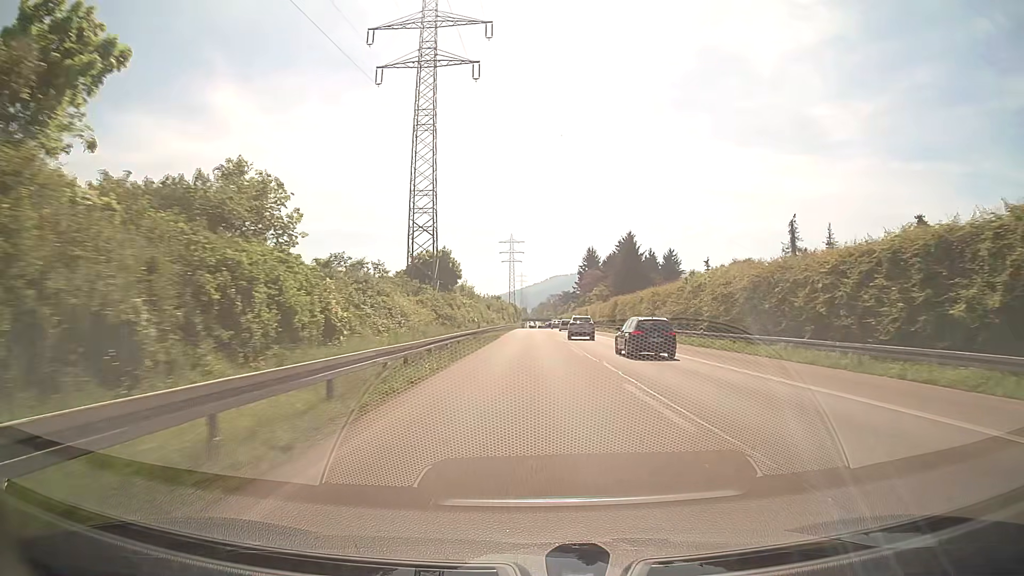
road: trunk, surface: asphalt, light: Day
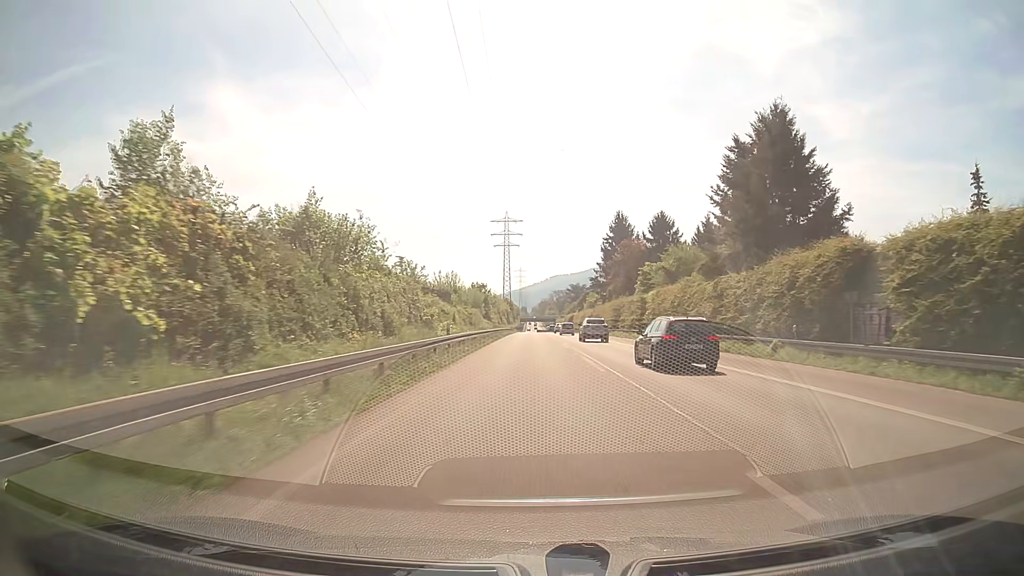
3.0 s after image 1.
(-0.1, +62.5) m; 0°
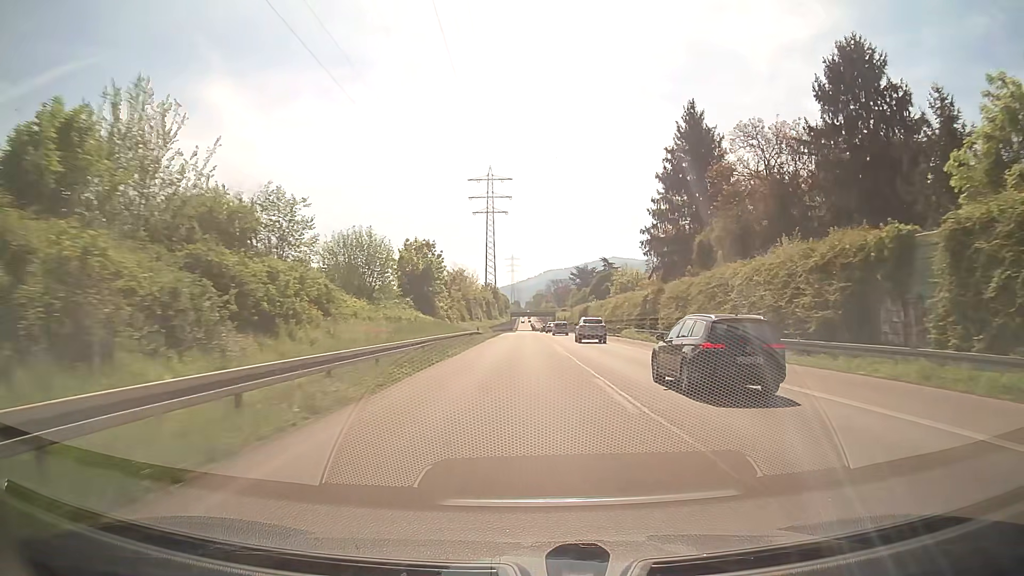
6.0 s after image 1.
(+0.2, +62.5) m; +1°
